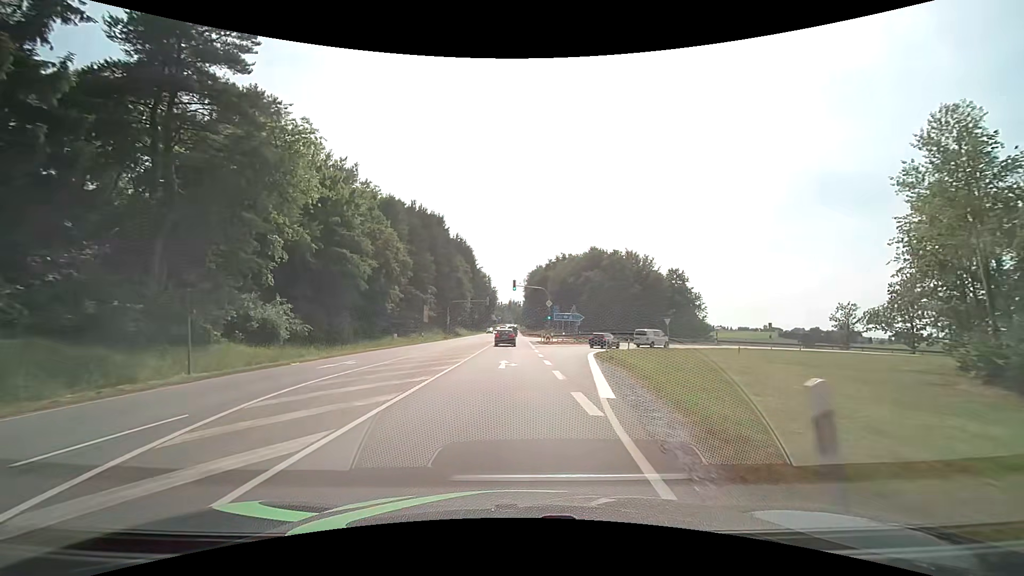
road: primary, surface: asphalt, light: Day
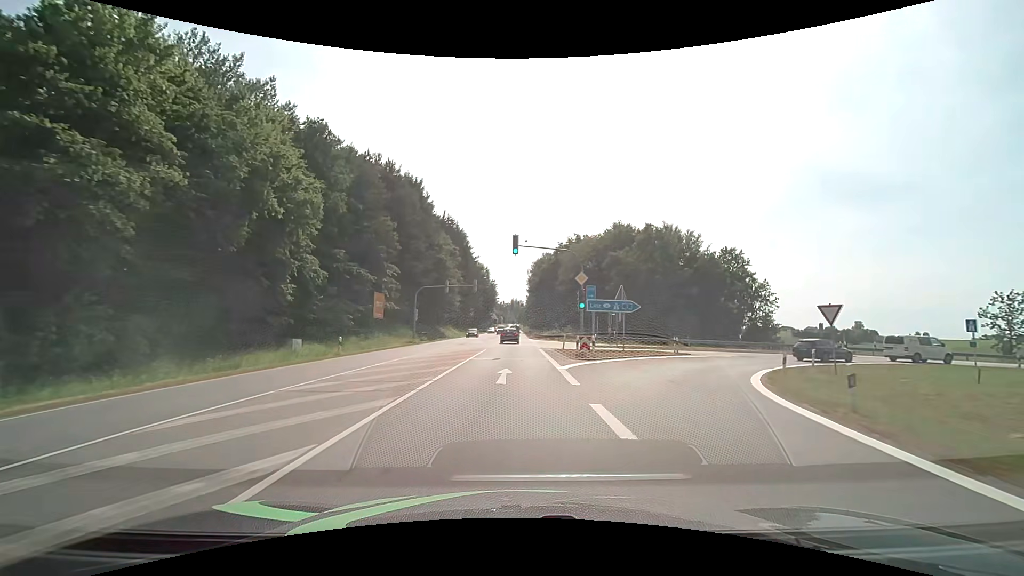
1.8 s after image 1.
(-0.1, +25.9) m; 0°
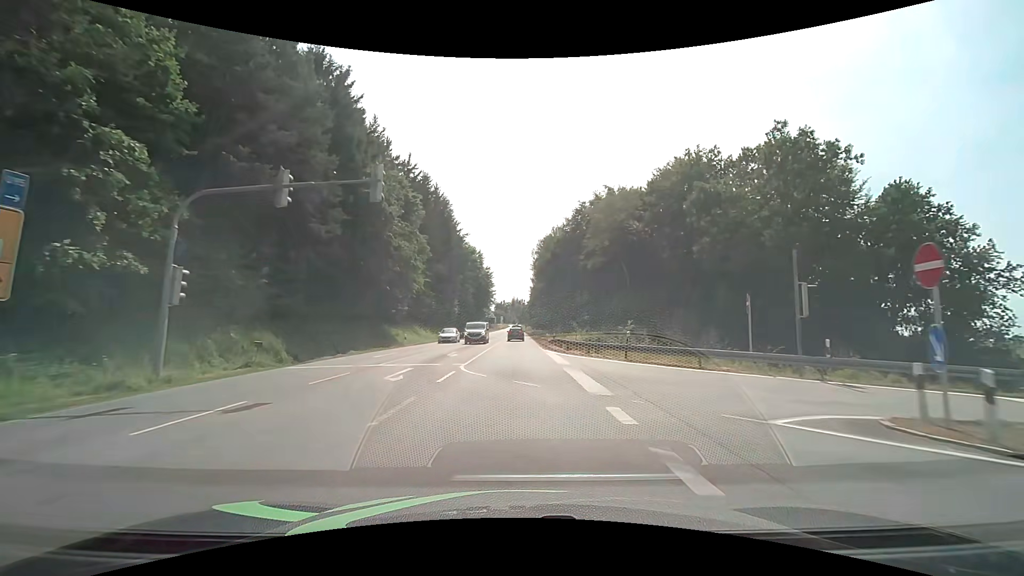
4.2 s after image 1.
(0.0, +35.4) m; 0°
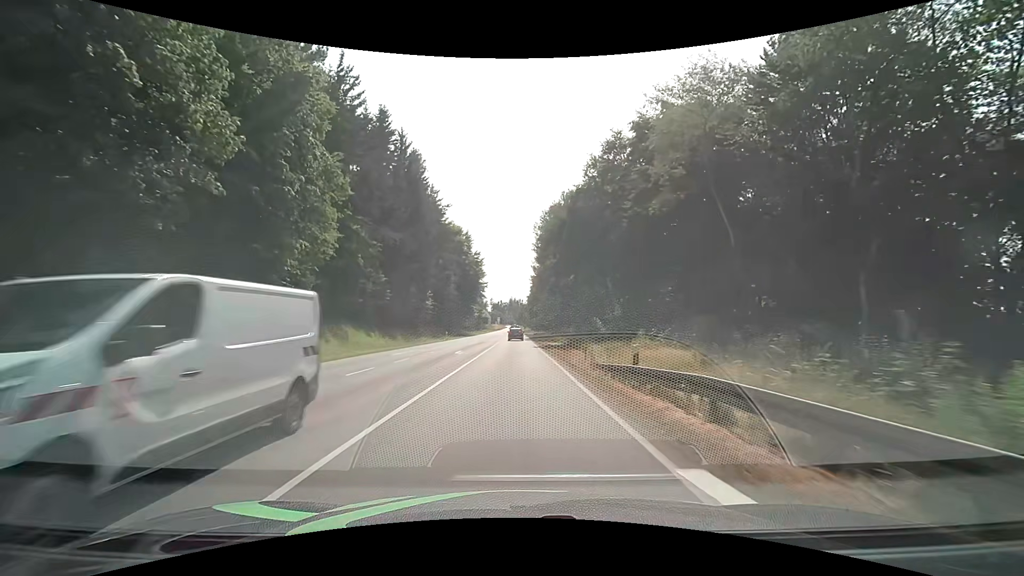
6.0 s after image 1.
(+0.1, +26.9) m; 0°
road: secondary
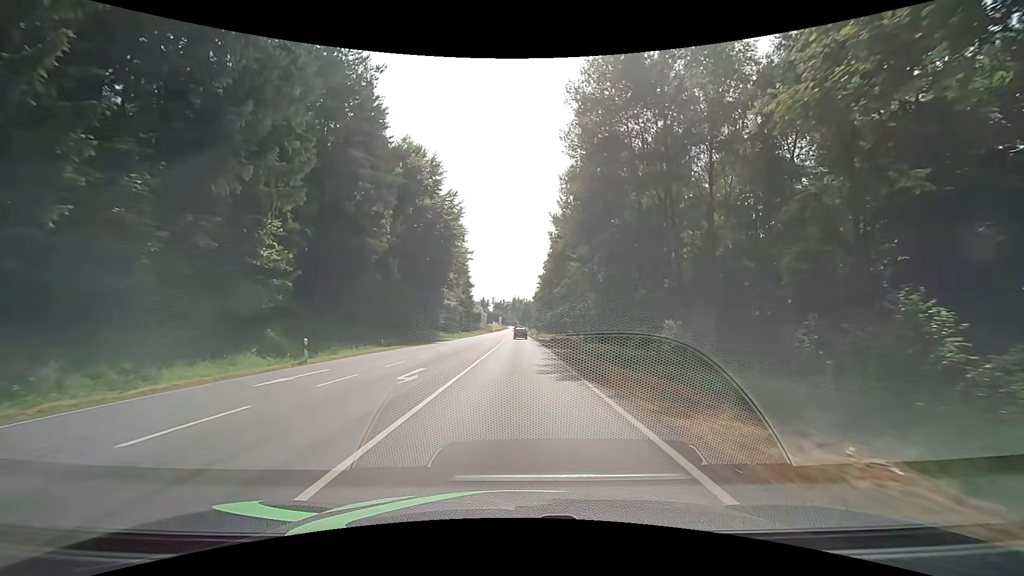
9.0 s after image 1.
(-0.4, +45.2) m; -2°
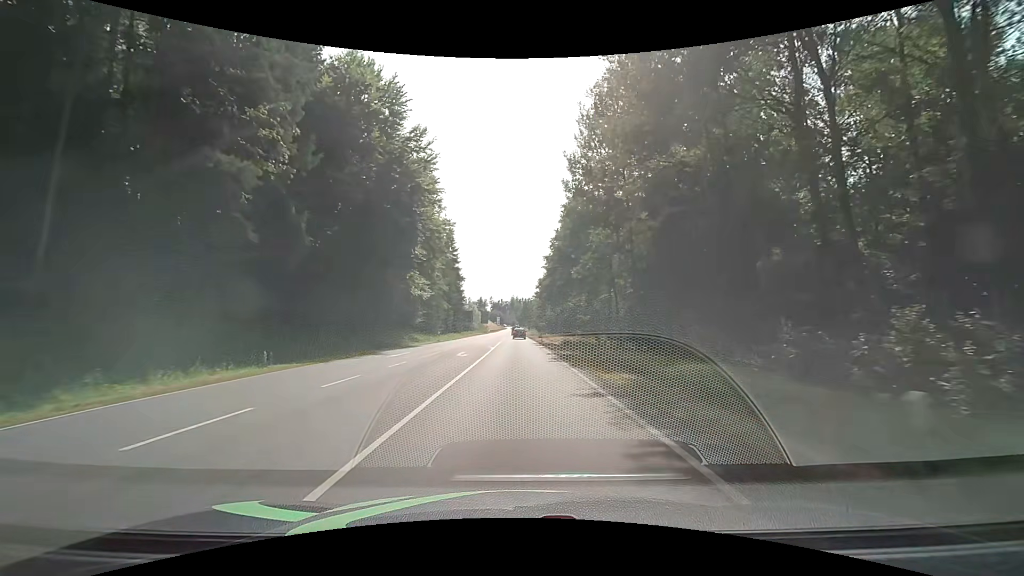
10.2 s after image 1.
(+0.4, +18.2) m; +1°
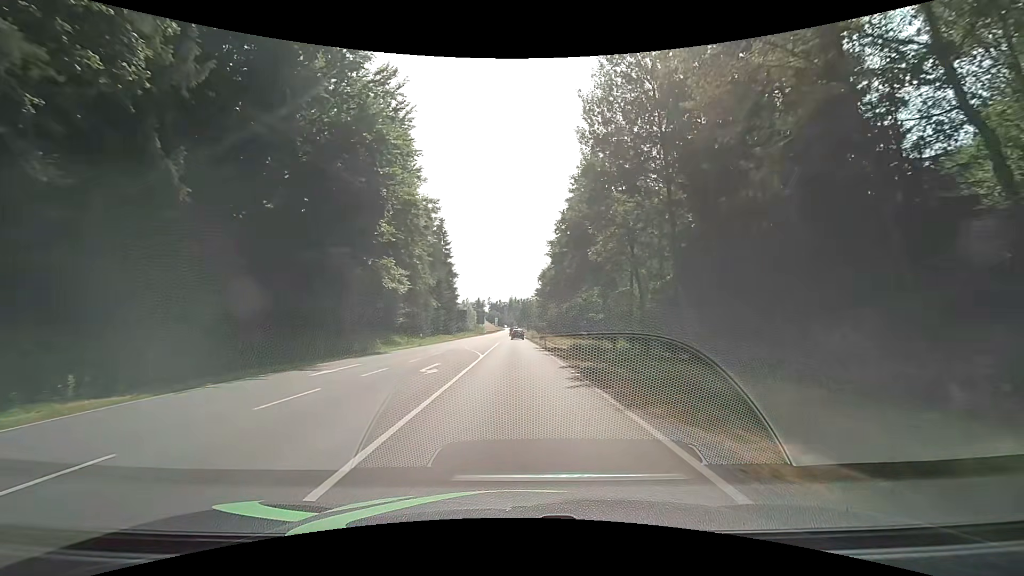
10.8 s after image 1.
(+0.1, +9.1) m; +1°
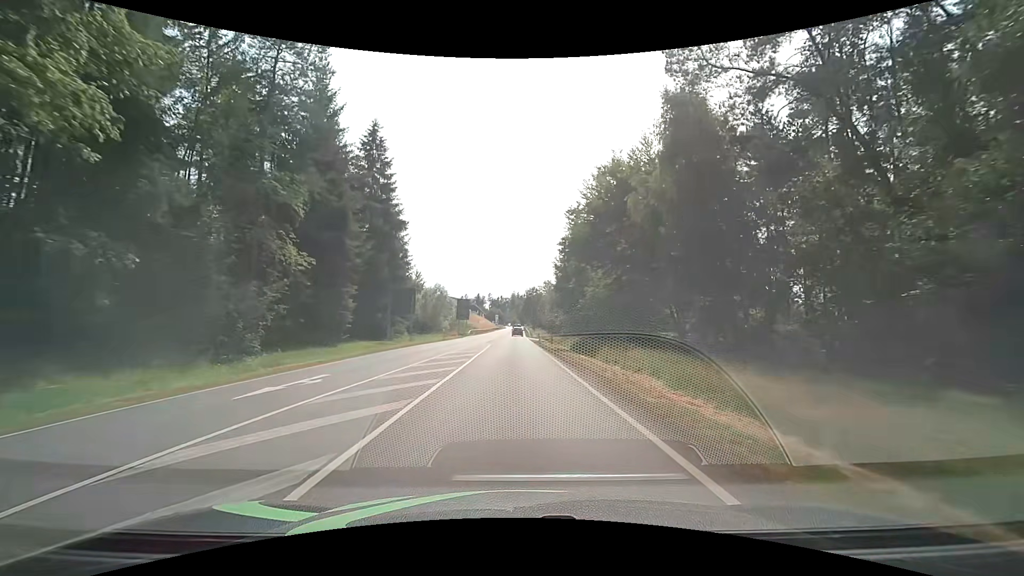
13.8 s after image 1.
(-0.3, +45.6) m; +1°
(0, +10) (0, +20) (-1, +30) (-1, +40) (-1, +50) (-1, +60) (-1, +70) (-1, +80) (-2, +90) (-2, +100) m
